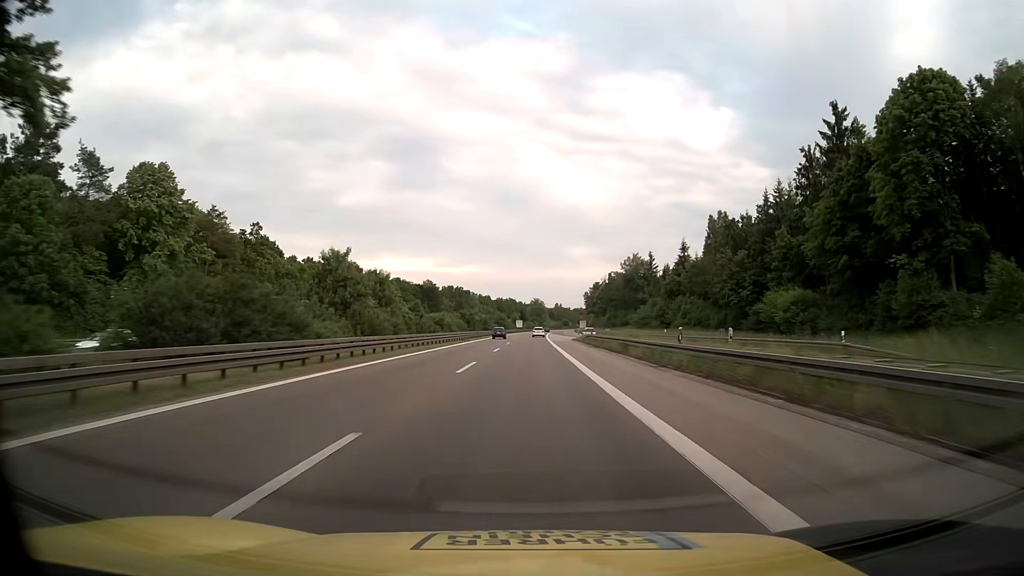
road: motorway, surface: asphalt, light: Day
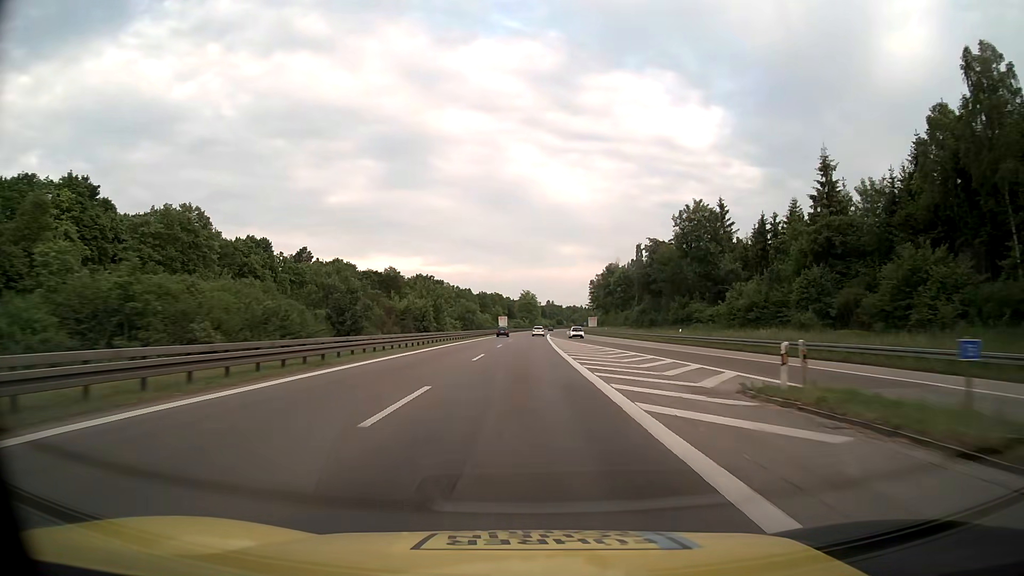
(+0.4, +65.7) m; +1°
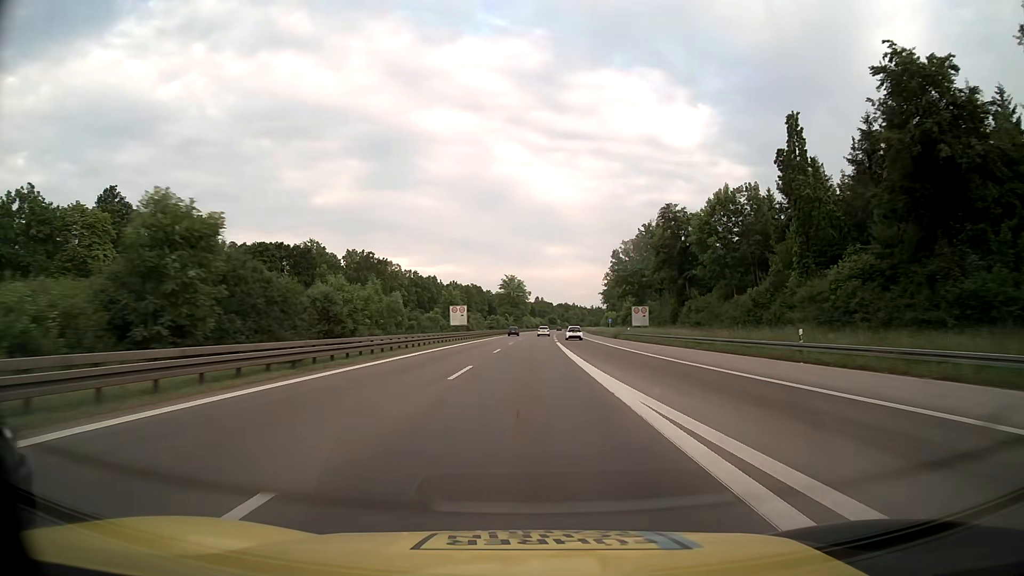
(+0.5, +82.2) m; +1°
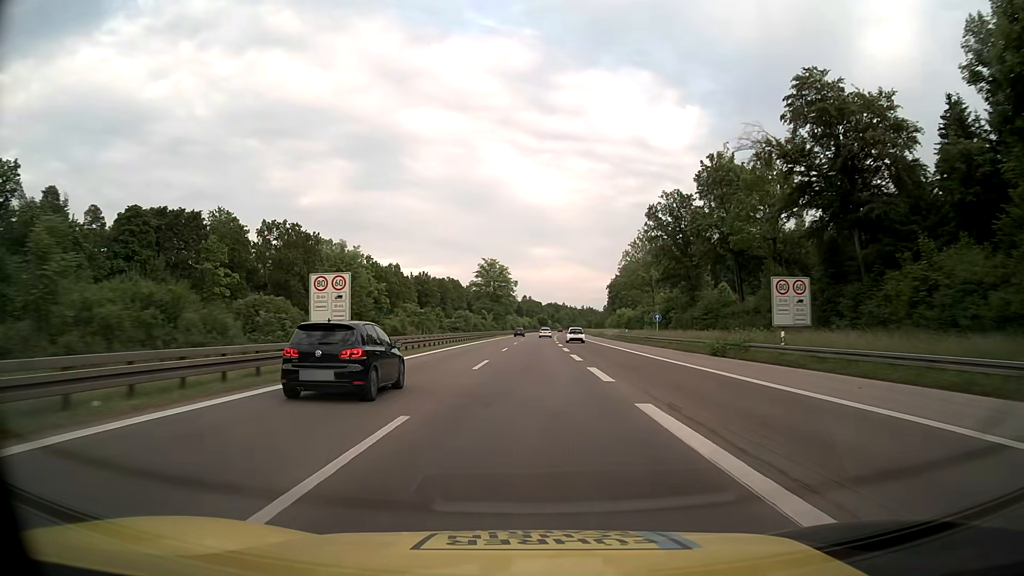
(+0.5, +49.3) m; +1°
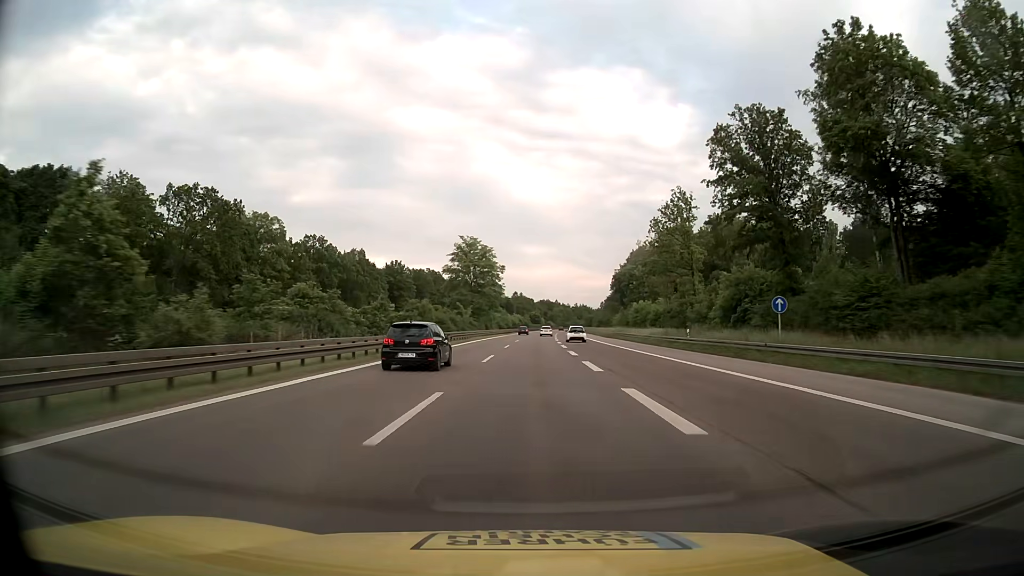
(+0.2, +32.9) m; +1°
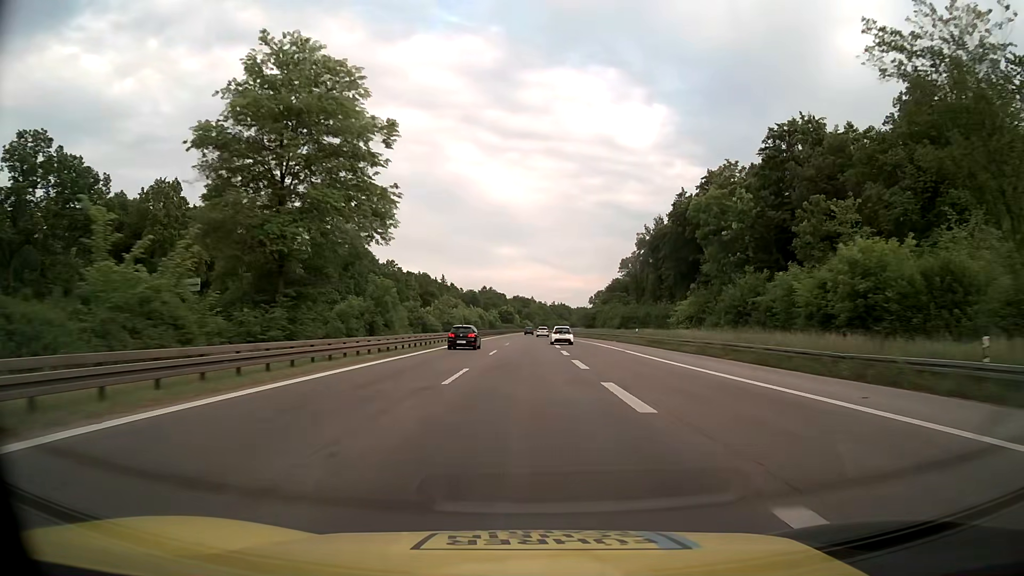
(+1.6, +82.2) m; +2°
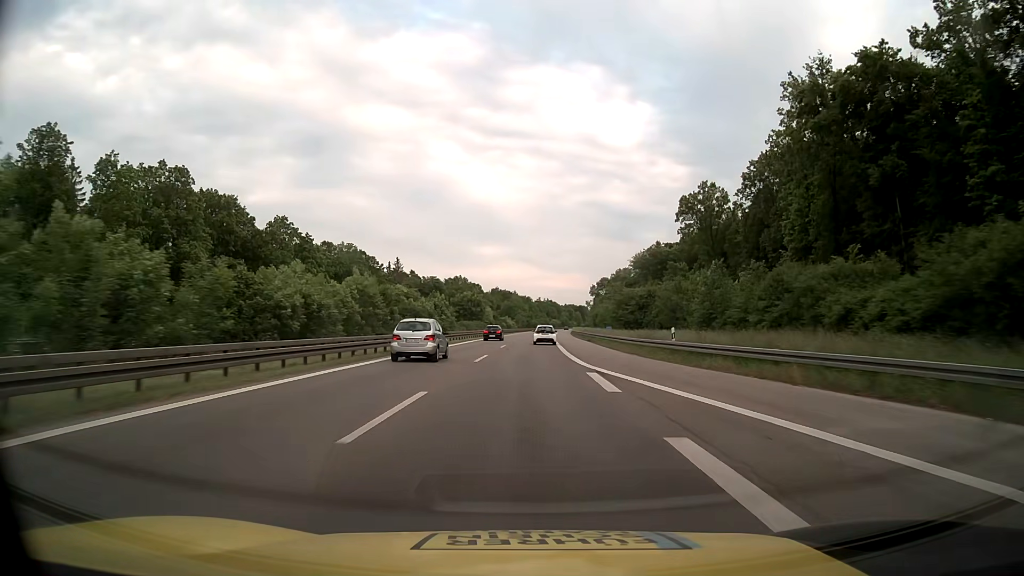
(+1.2, +80.6) m; +1°
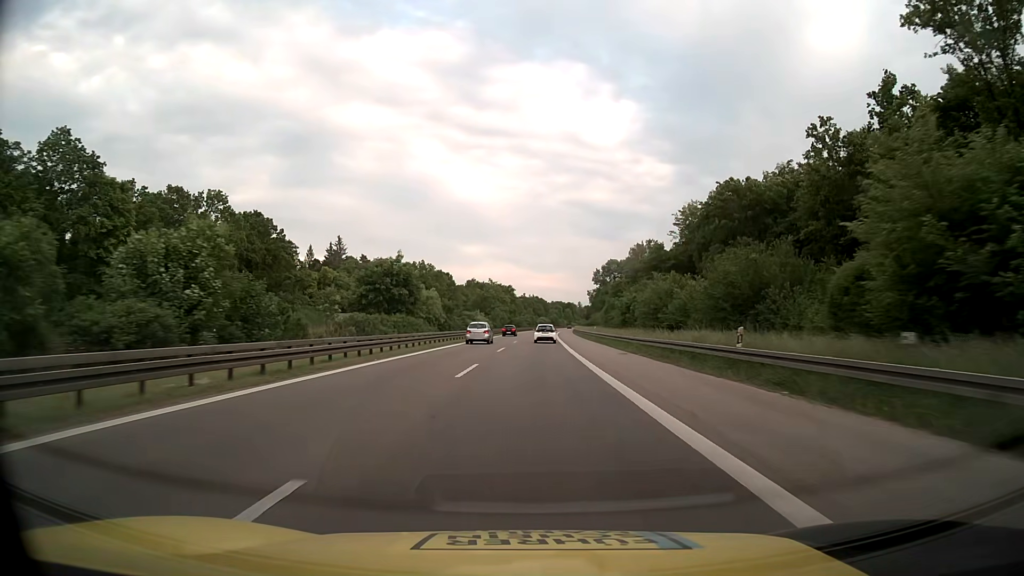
(+0.7, +62.4) m; +1°
(0, +10) (0, +20) (0, +30) (0, +40) (+1, +50) (+1, +60) (+1, +70) (+2, +80) (+2, +90) (+3, +100) m
